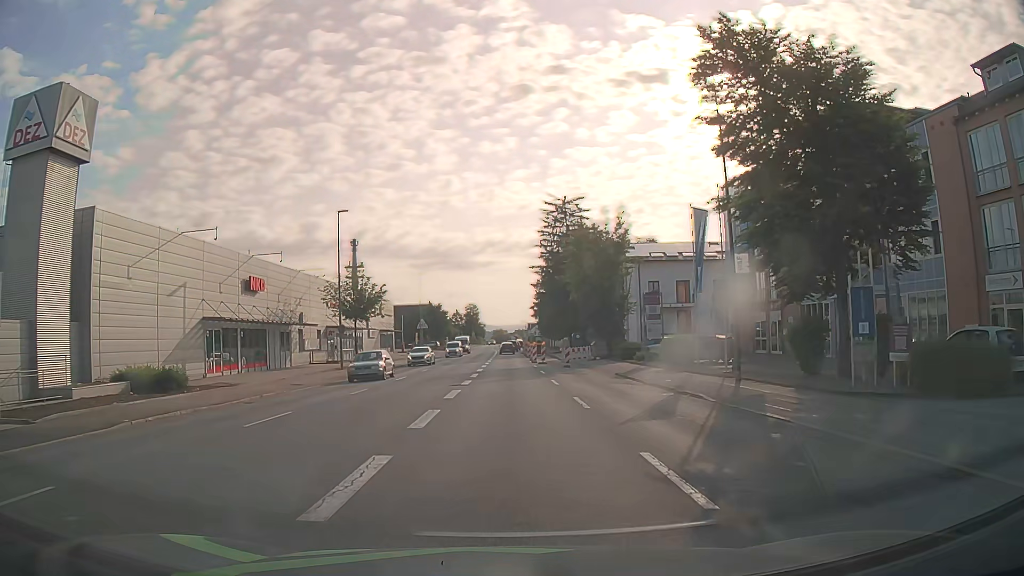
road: tertiary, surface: asphalt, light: Day
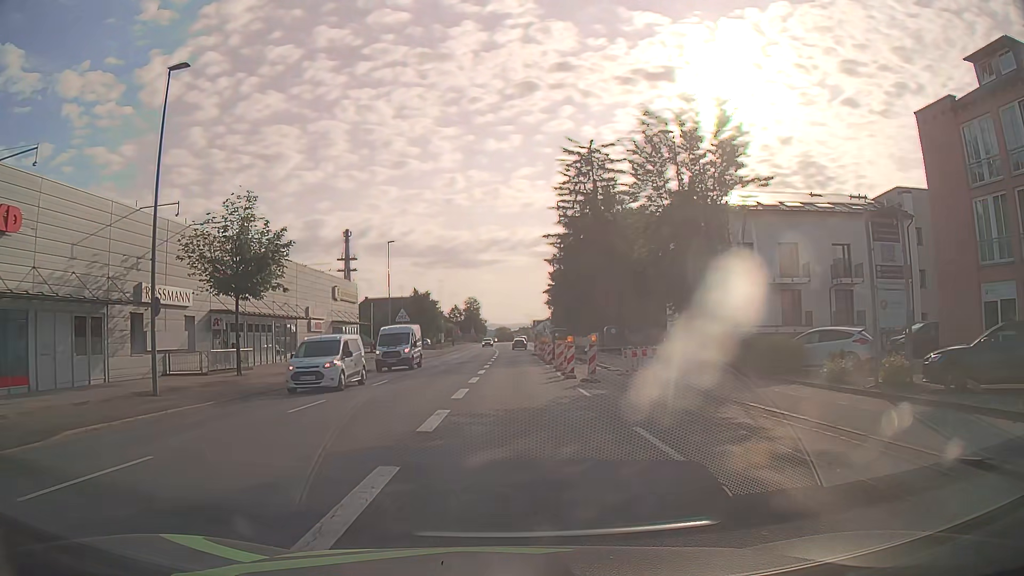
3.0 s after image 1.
(-0.3, +25.0) m; 0°
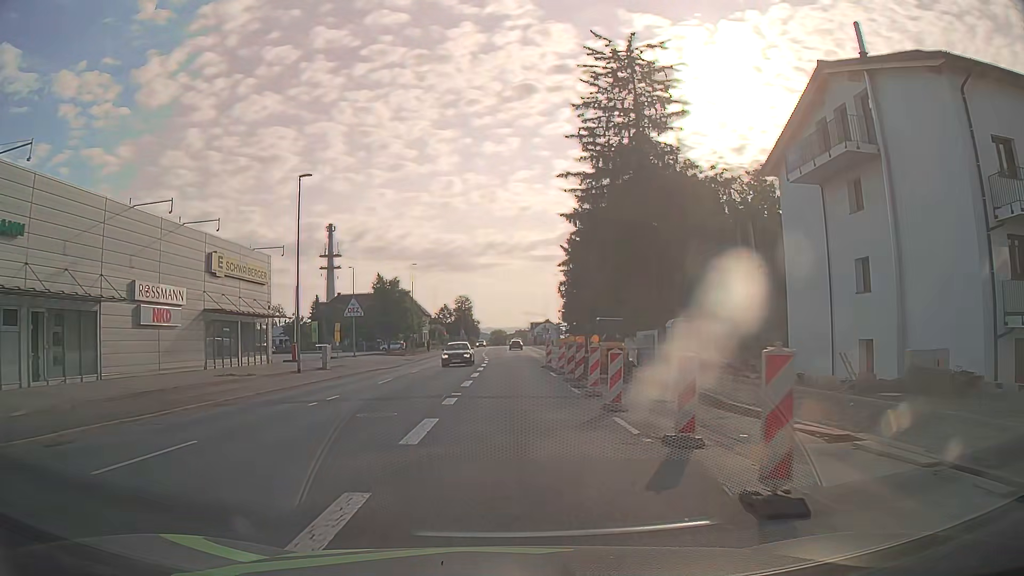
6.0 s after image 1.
(+0.1, +25.3) m; 0°
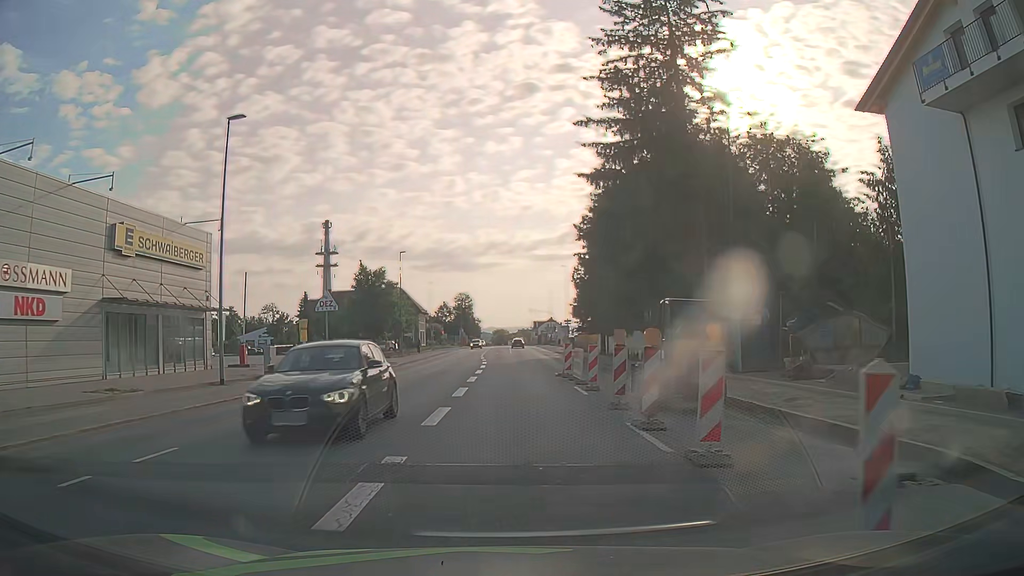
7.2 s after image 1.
(0.0, +10.0) m; 0°
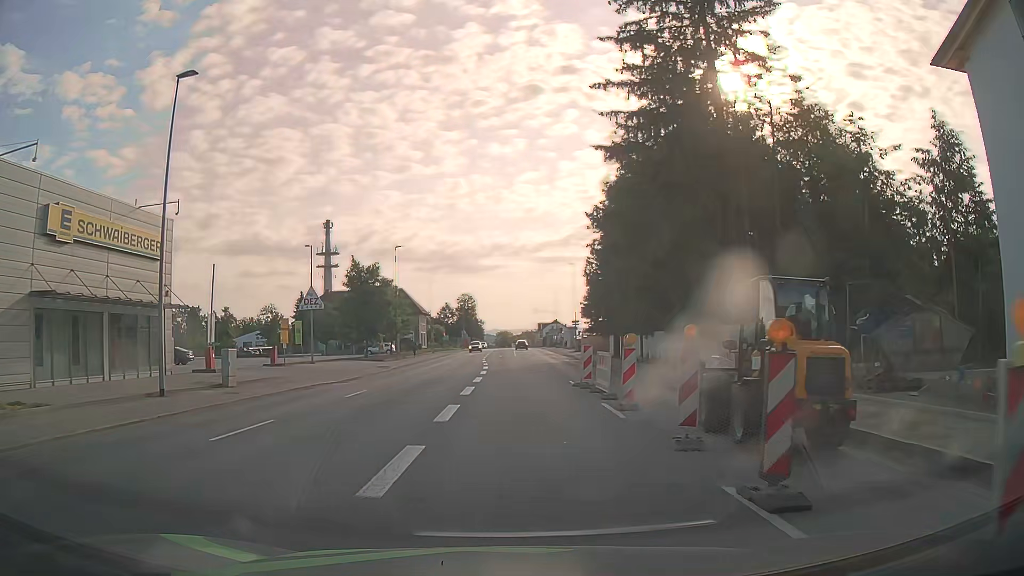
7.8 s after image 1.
(0.0, +5.0) m; -1°
(0, +10) (0, +20) (0, +30) (0, +40) (0, +50) (0, +60) (0, +70) (0, +80) (0, +90) (0, +100) m
